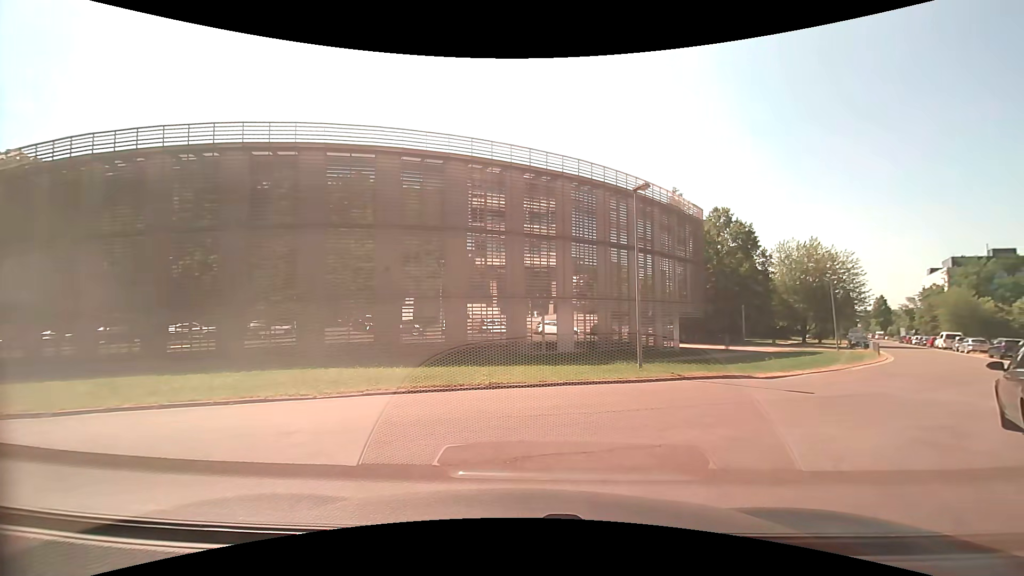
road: residential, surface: asphalt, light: Day
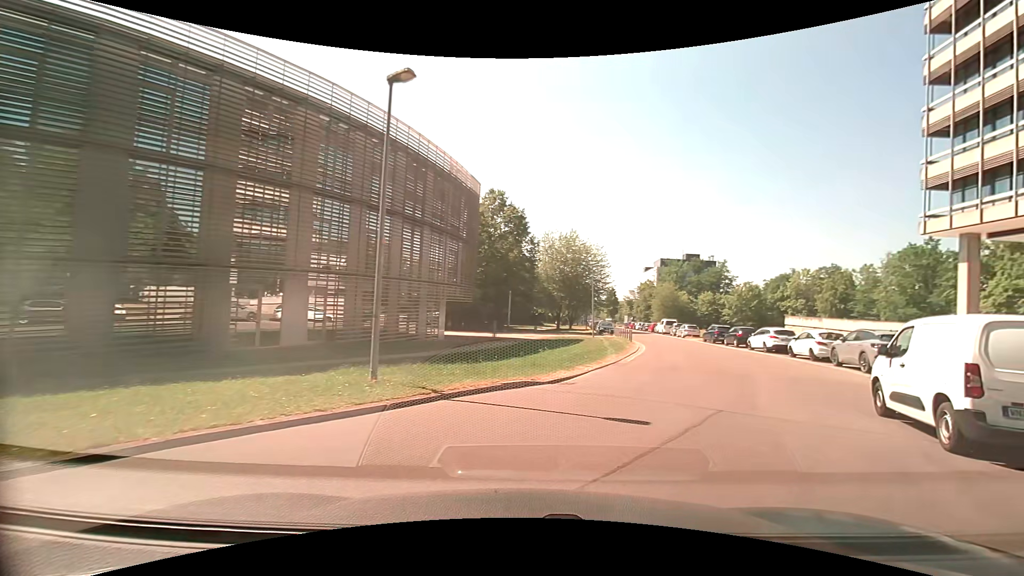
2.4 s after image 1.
(+1.4, +7.1) m; +27°
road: unclassified
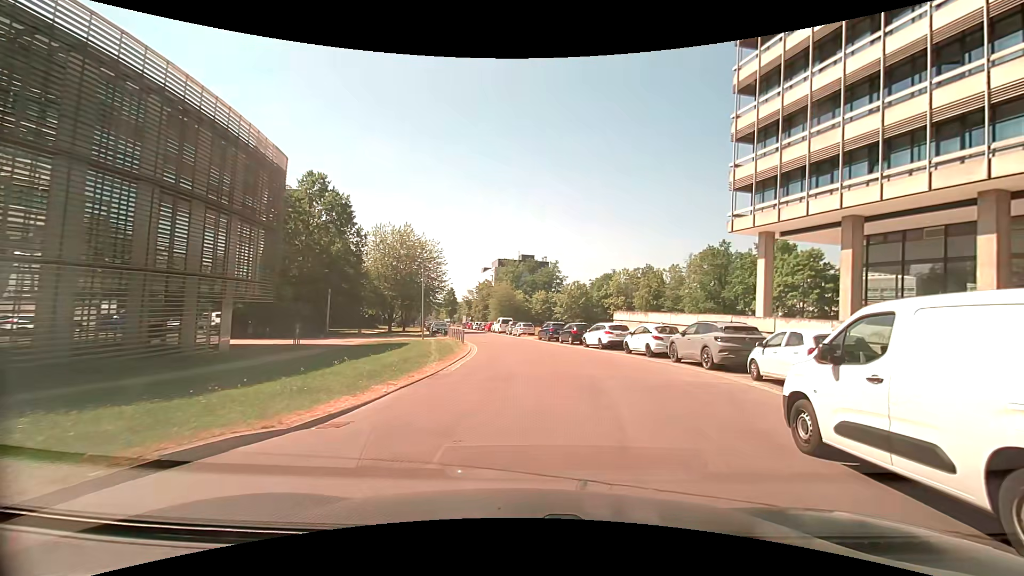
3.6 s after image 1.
(+0.8, +4.8) m; +17°
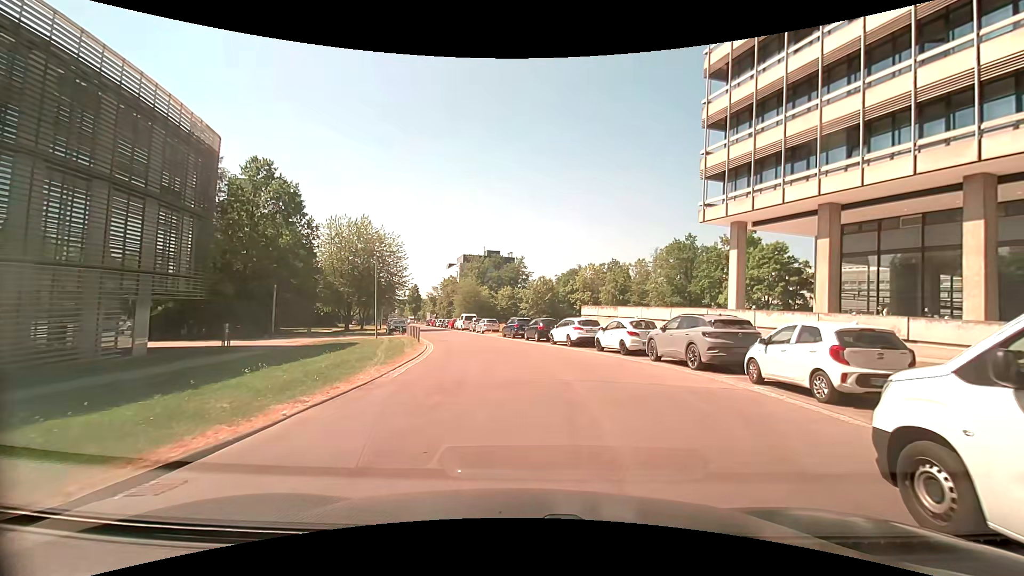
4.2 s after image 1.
(+0.1, +2.6) m; +3°
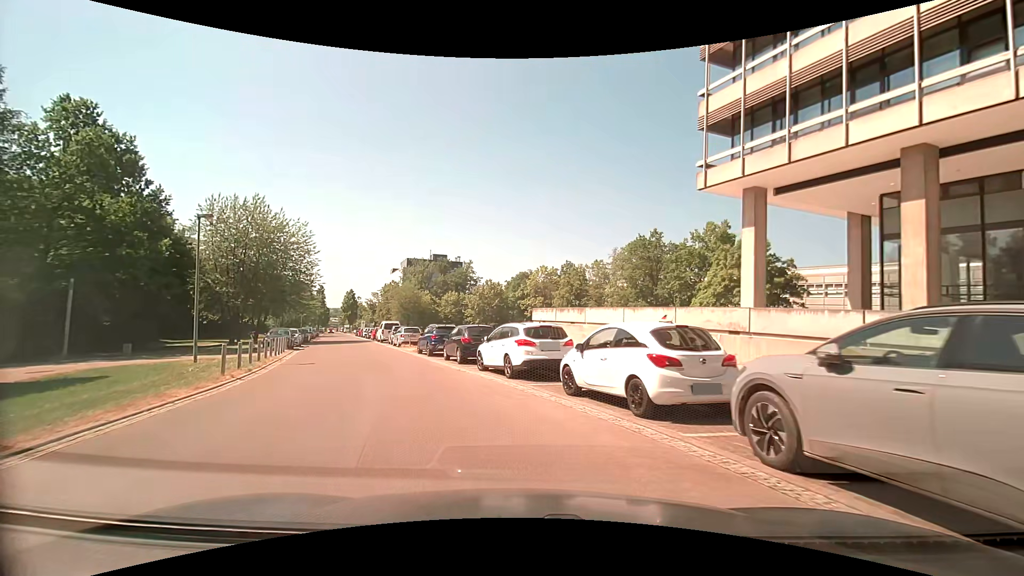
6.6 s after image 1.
(+1.5, +12.4) m; +7°
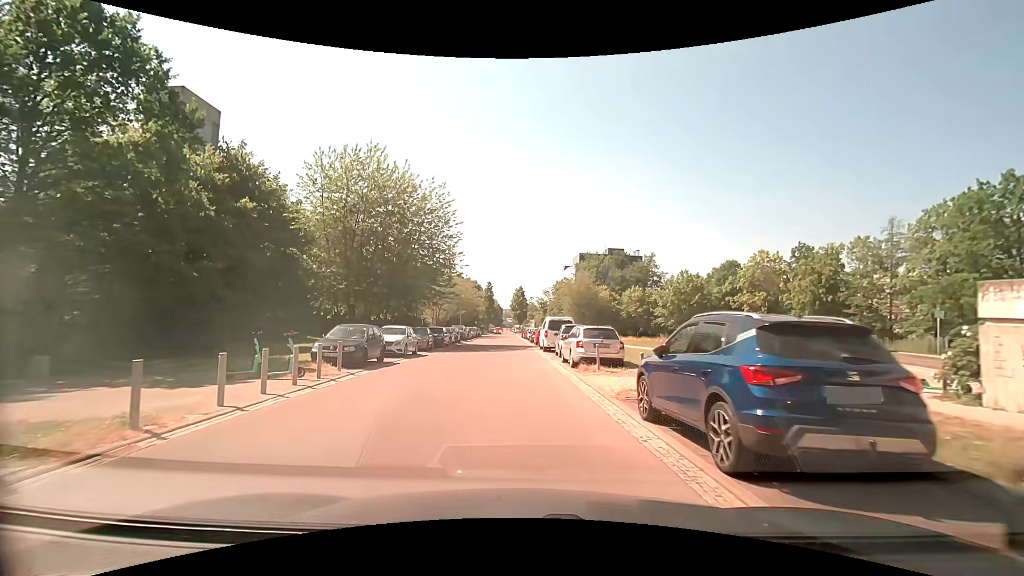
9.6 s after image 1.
(-4.4, +19.2) m; -20°
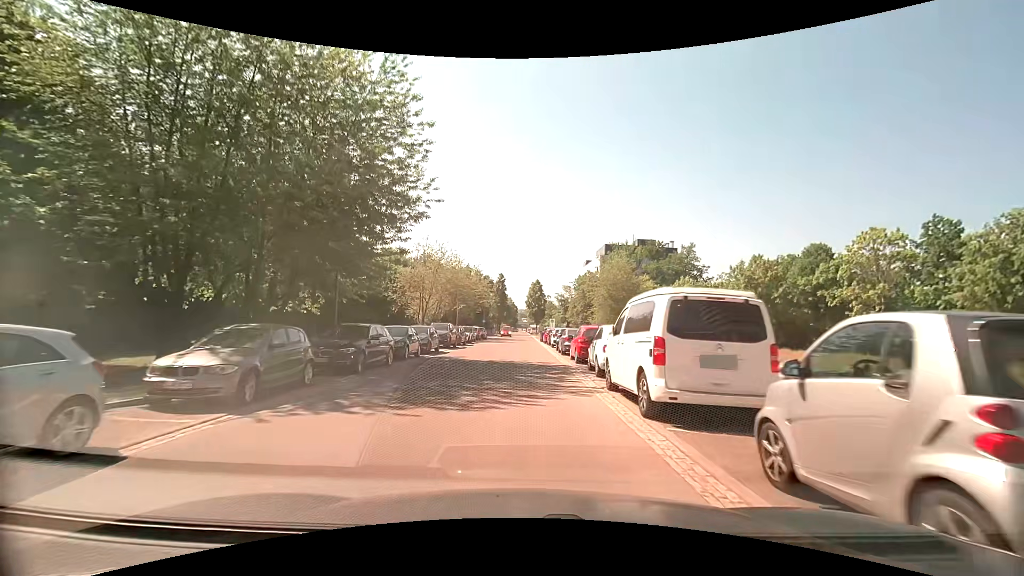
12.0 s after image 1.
(-0.6, +20.8) m; -2°
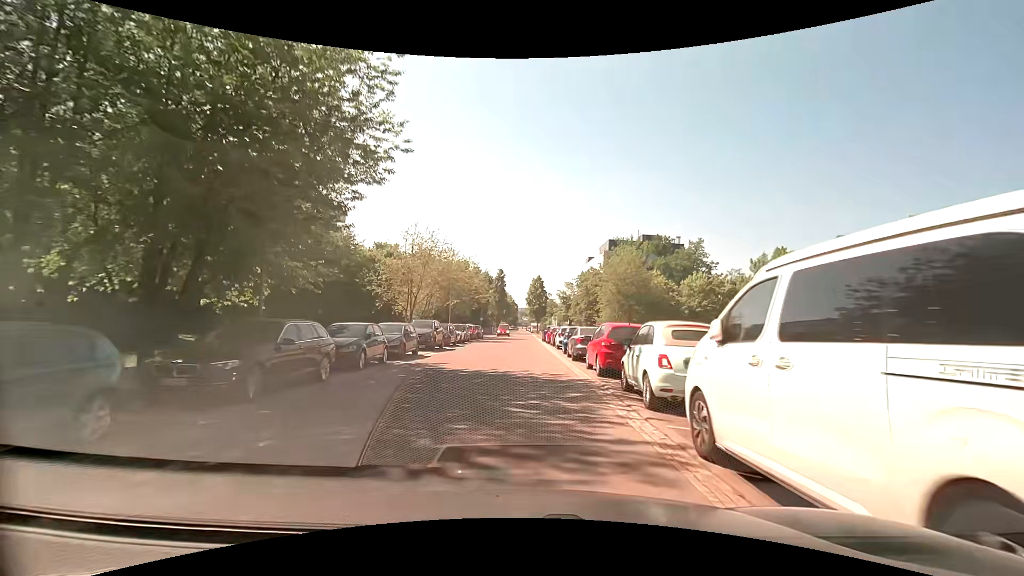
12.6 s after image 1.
(0.0, +5.8) m; 0°
(0, +10) (0, +20) (0, +30) (0, +40) (0, +50) (0, +60) (0, +70) (0, +80) (0, +90) (0, +100) m
